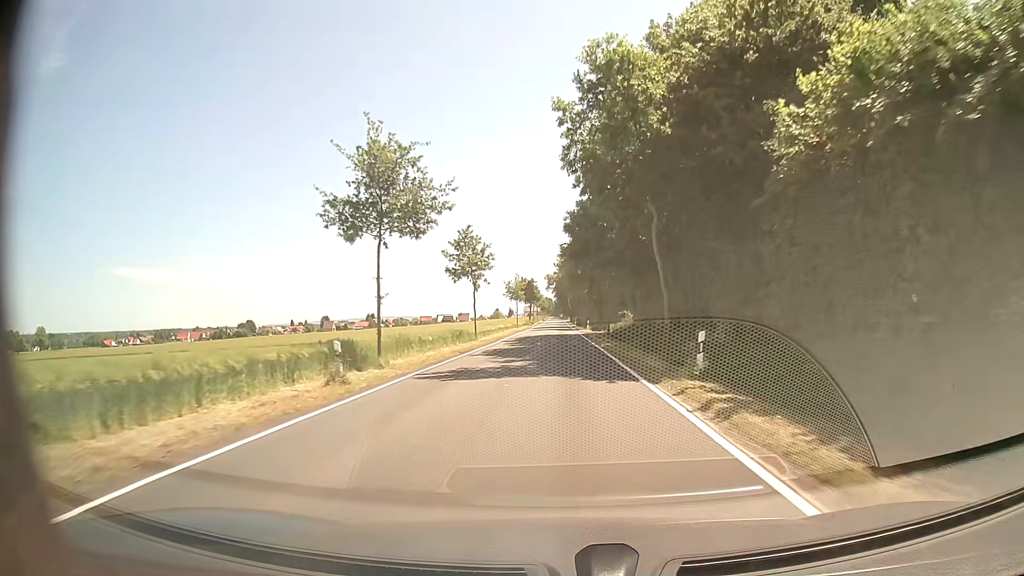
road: tertiary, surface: asphalt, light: Day
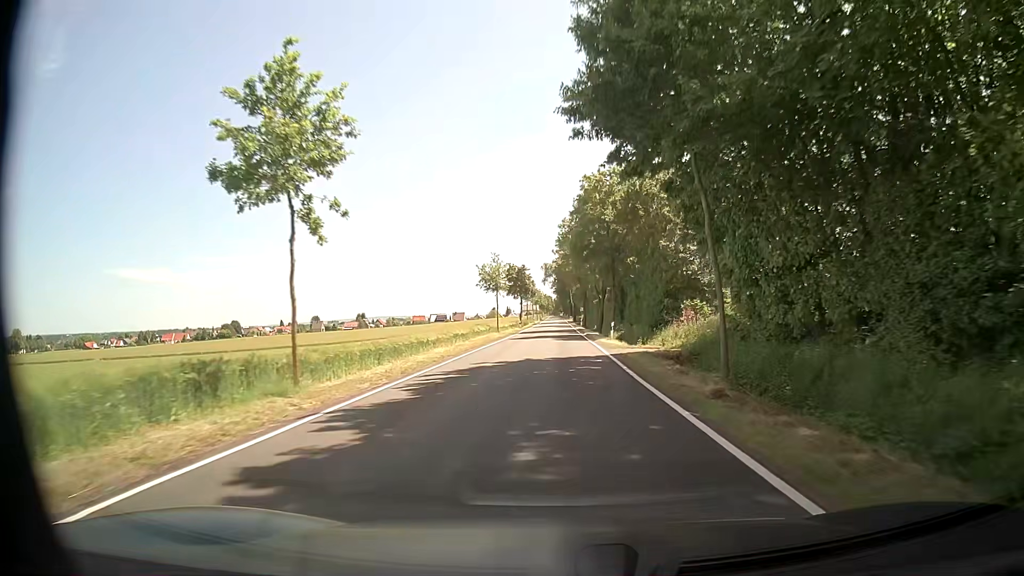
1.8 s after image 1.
(-0.1, +31.1) m; 0°
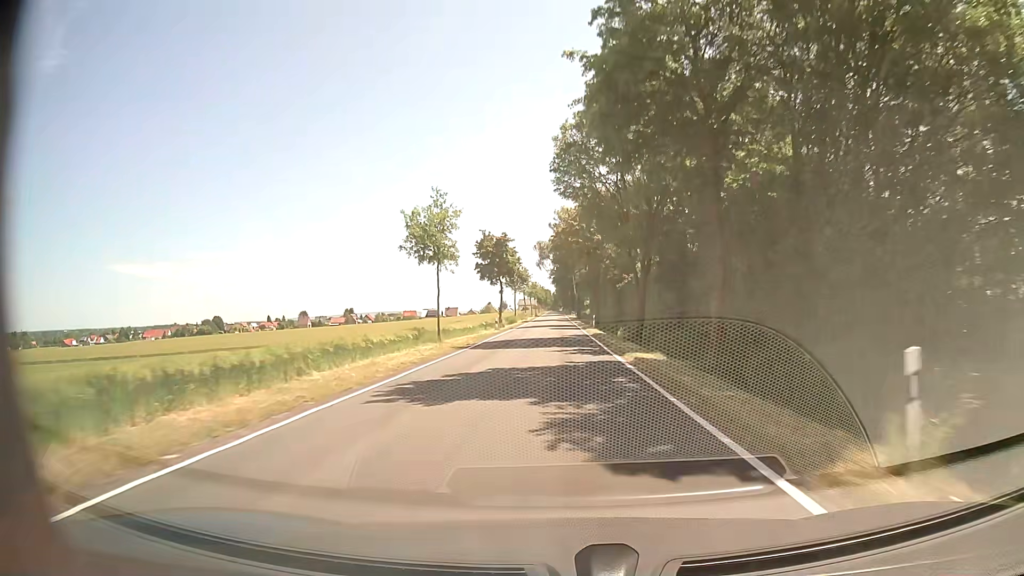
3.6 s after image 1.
(+0.2, +32.3) m; +1°
(0, +10) (0, +20) (0, +30) (0, +40) (0, +50) (-1, +60) (-1, +70) (-1, +80) (-1, +90) (-1, +100) m
